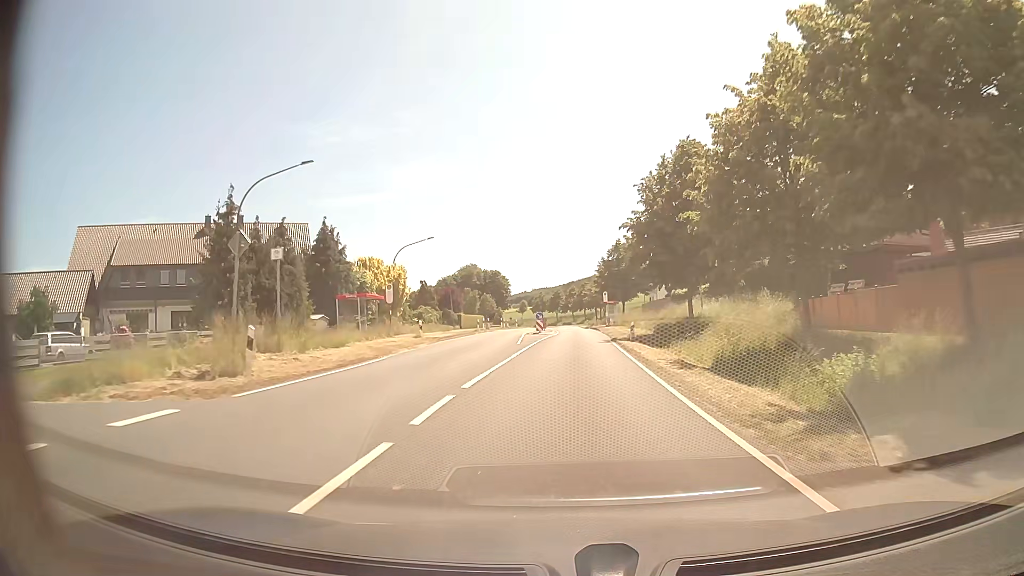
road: primary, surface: asphalt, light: Day
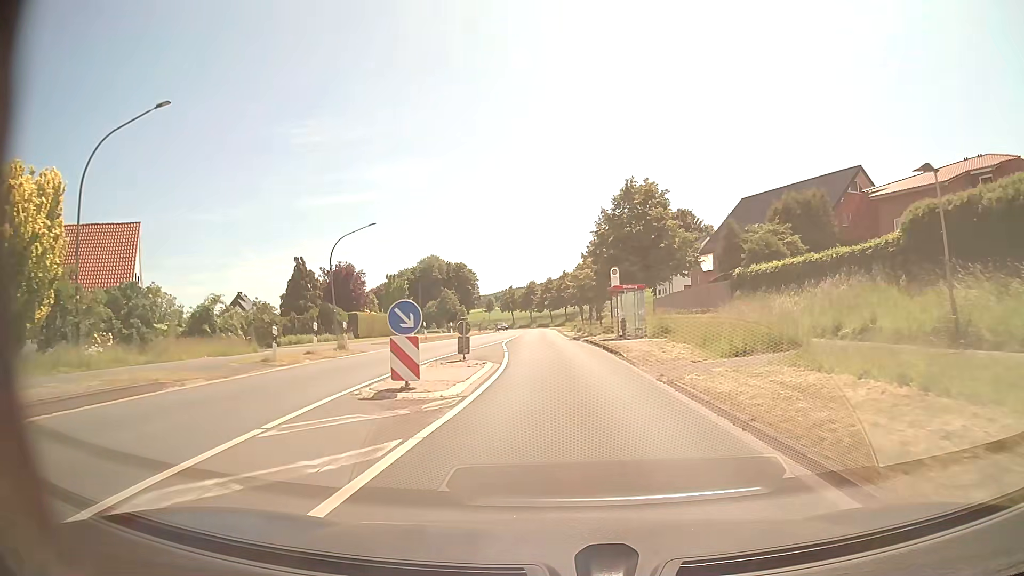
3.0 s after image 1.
(+0.9, +38.3) m; +2°
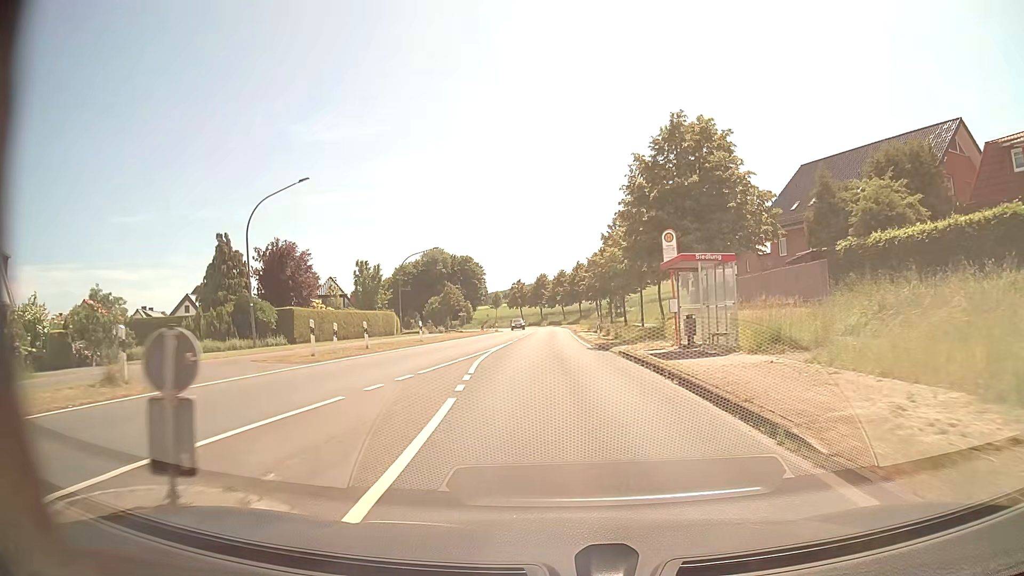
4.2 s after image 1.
(0.0, +15.4) m; -1°
